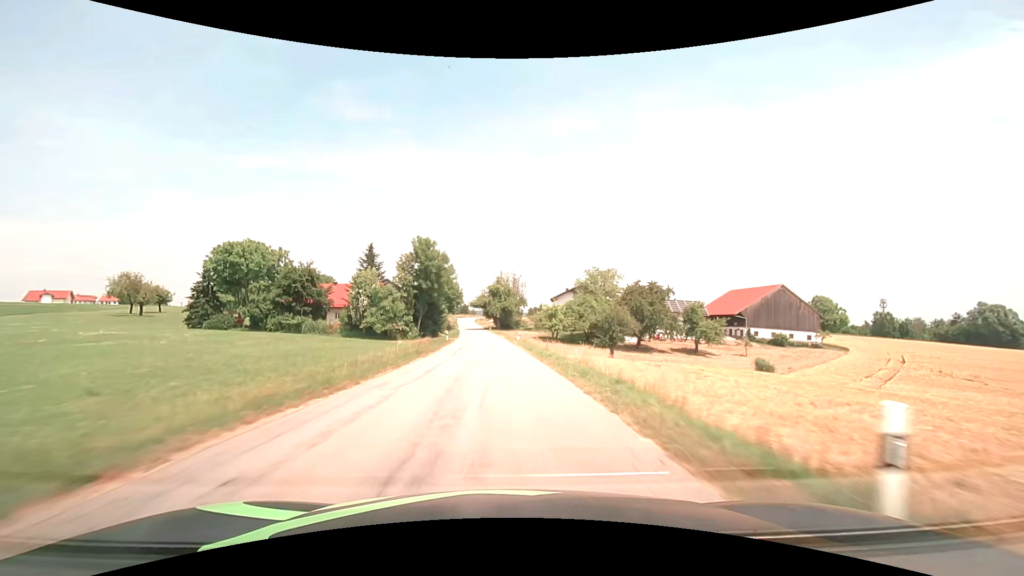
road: tertiary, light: Day
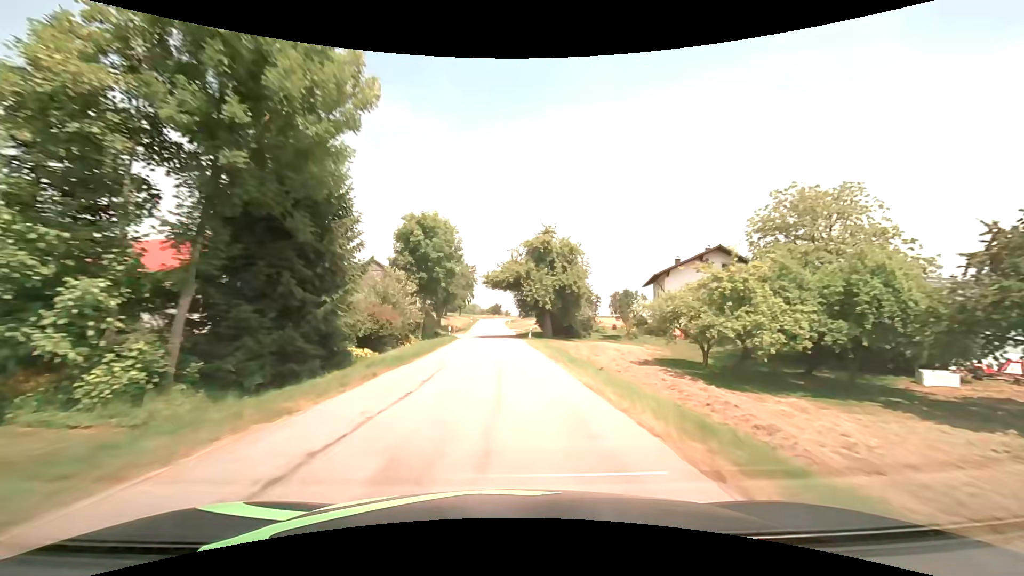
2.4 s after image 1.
(-2.0, +56.0) m; -4°
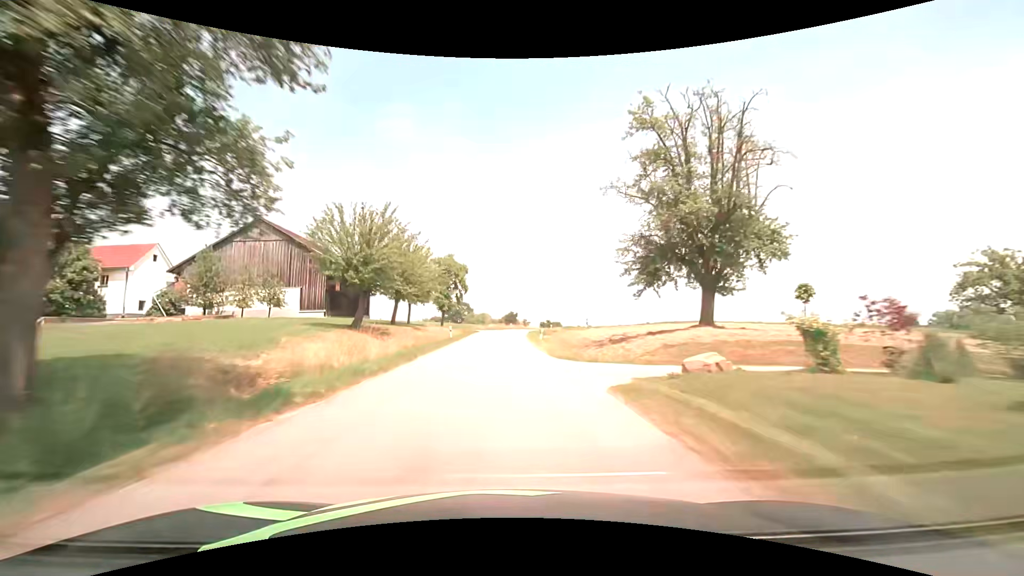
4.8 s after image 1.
(-1.0, +53.1) m; -1°
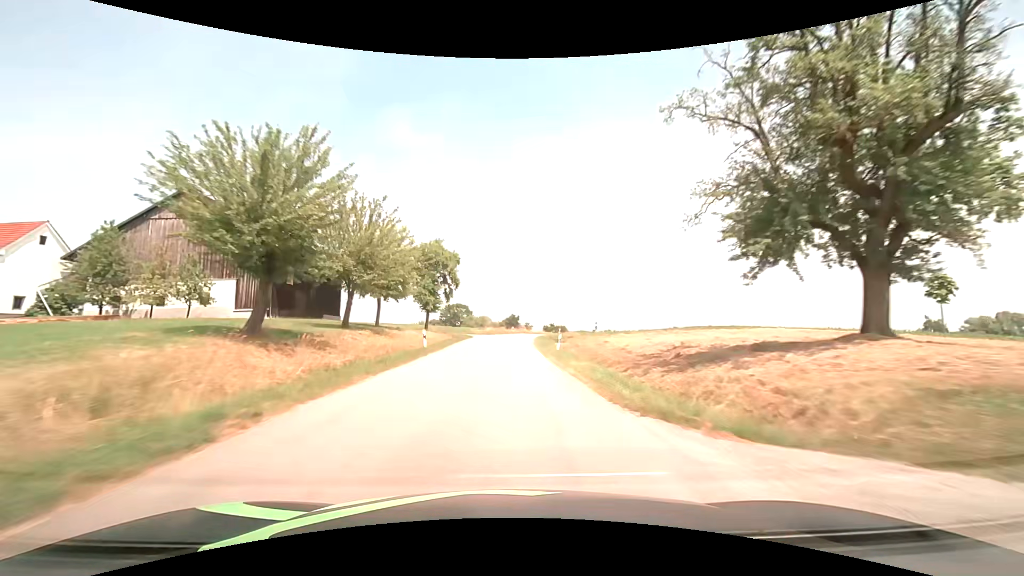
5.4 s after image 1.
(-0.1, +12.5) m; 0°
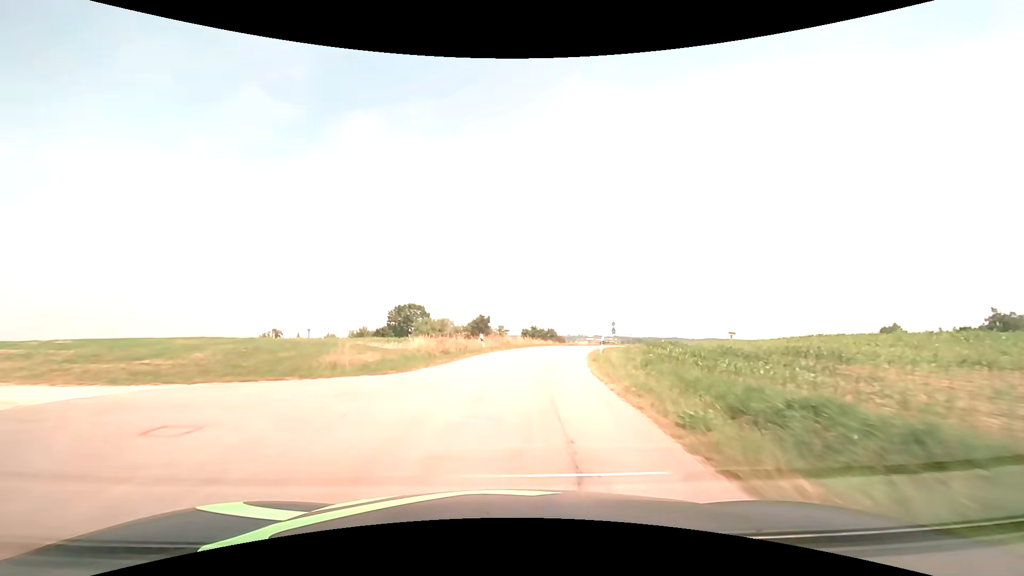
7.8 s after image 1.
(+0.2, +46.2) m; +3°
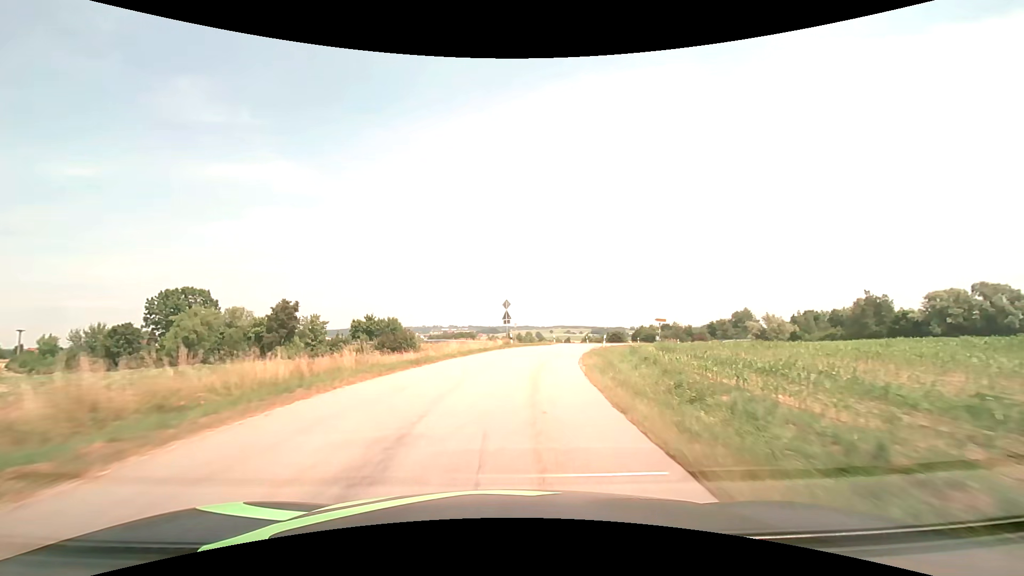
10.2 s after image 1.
(+5.2, +39.6) m; +17°
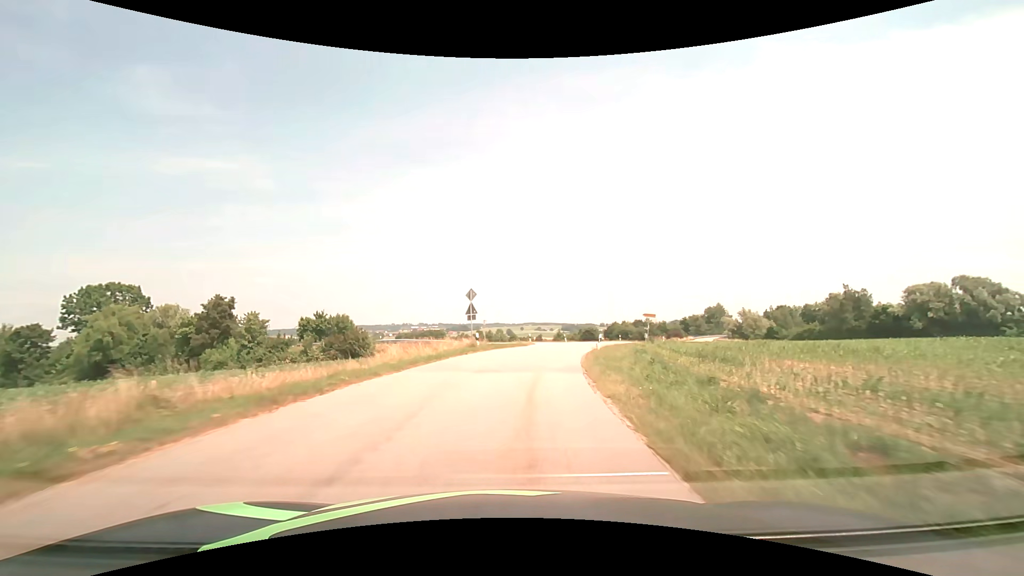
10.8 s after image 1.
(+0.2, +9.0) m; +3°
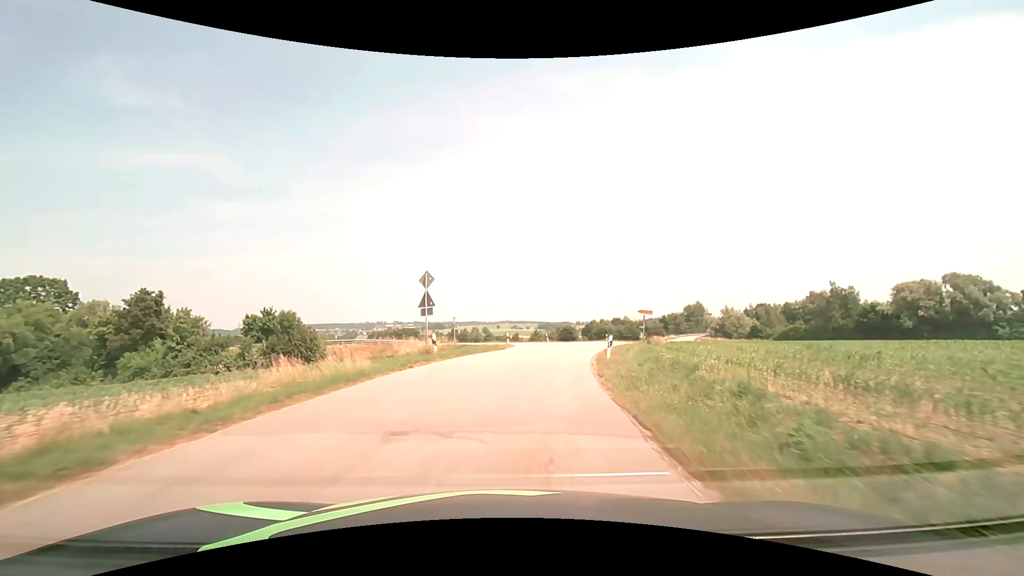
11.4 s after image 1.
(+0.2, +8.6) m; +2°
(0, +10) (+1, +20) (+3, +30) (+6, +39) (+8, +49) (+3, +57) (-7, +61) (-16, +64) (-26, +67) (-35, +70) m
